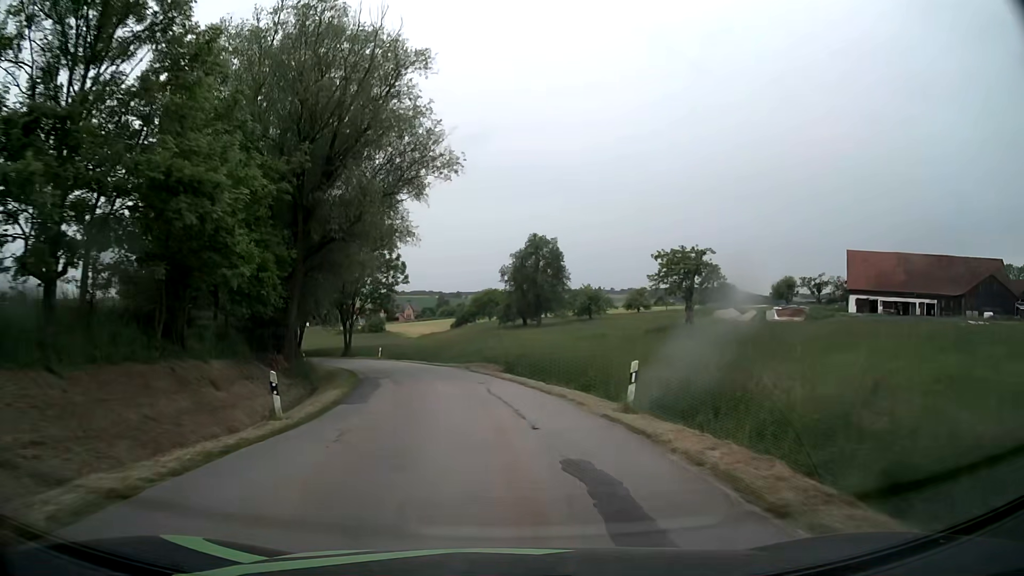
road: tertiary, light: Day
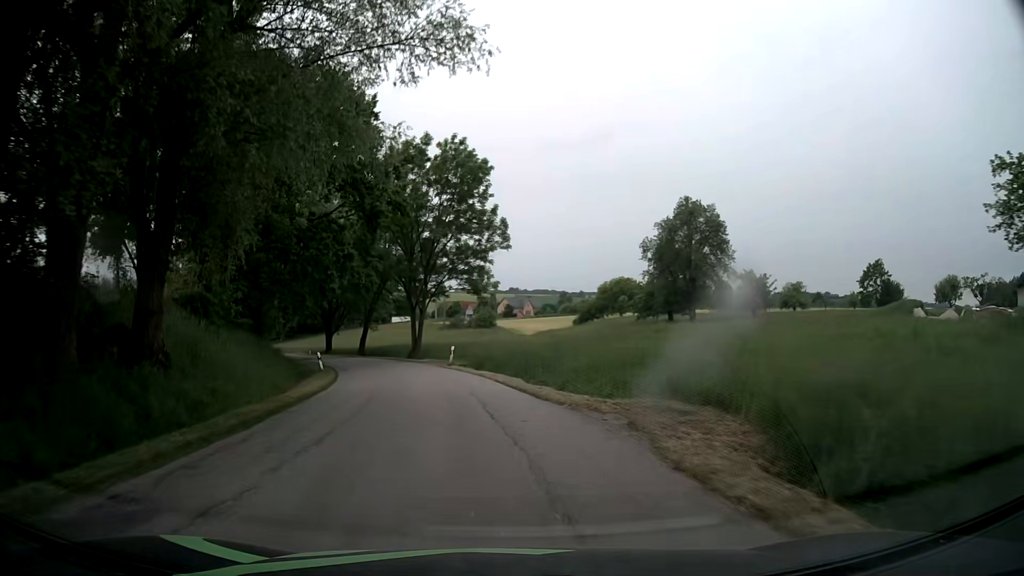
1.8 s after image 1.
(-1.8, +25.6) m; -10°
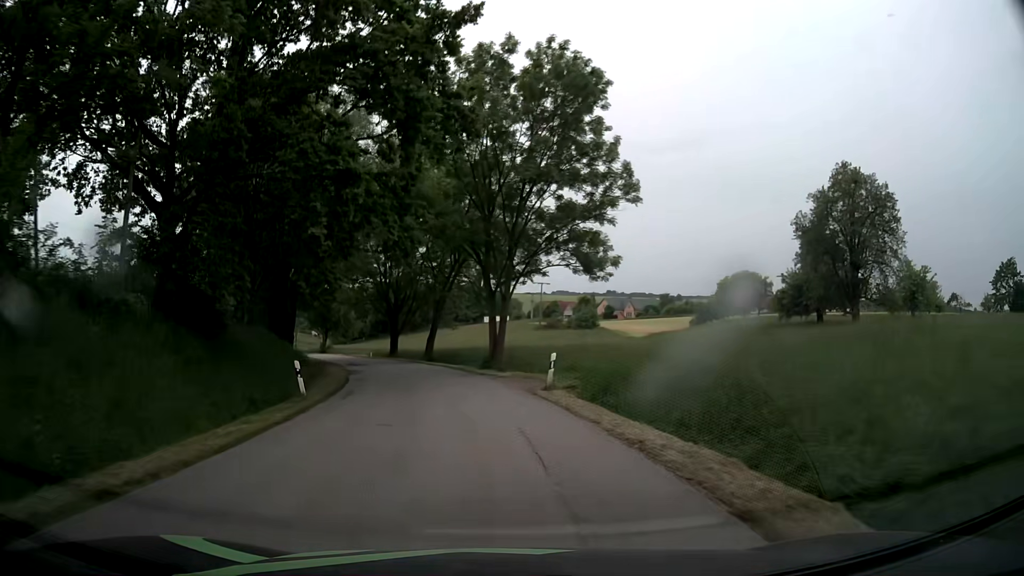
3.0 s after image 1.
(-1.4, +17.0) m; -9°
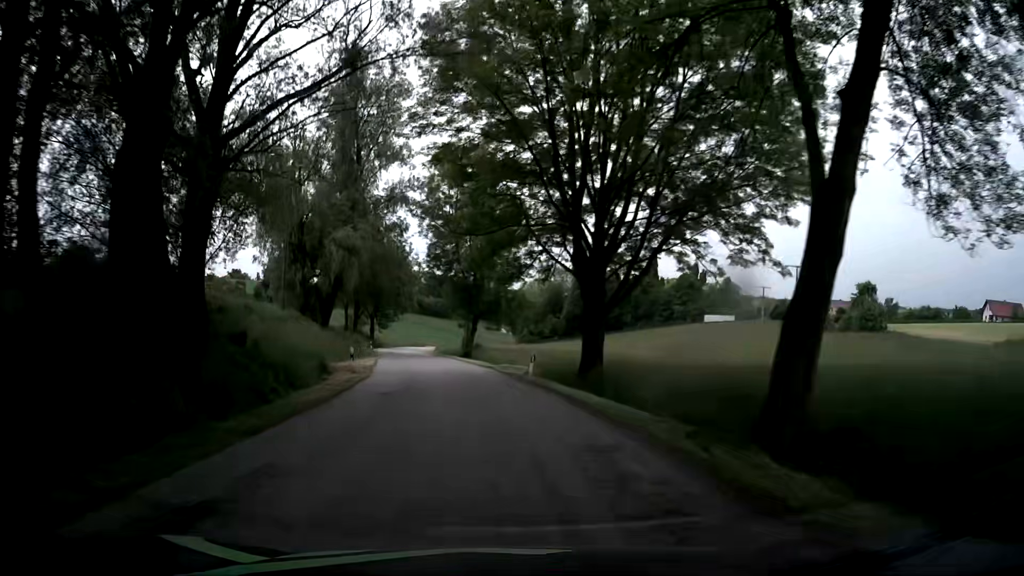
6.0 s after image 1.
(-6.3, +42.0) m; -17°
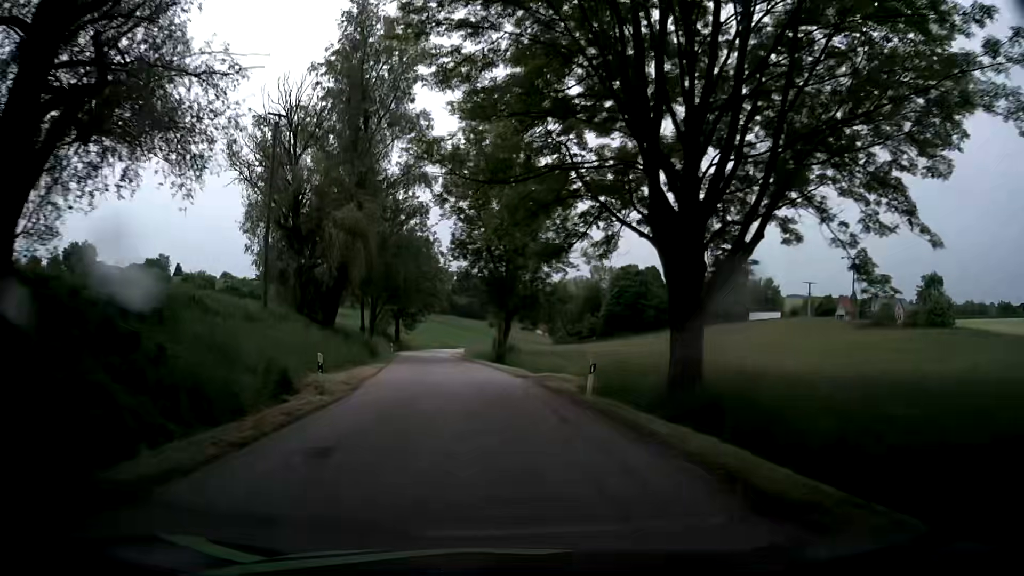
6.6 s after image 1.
(-0.2, +8.5) m; -2°
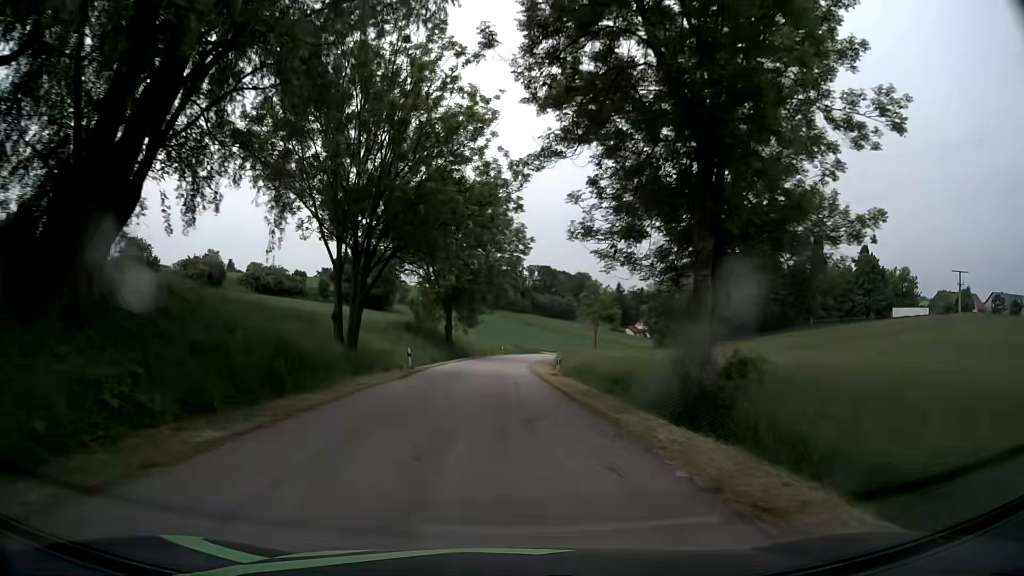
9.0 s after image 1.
(-2.7, +34.2) m; -7°
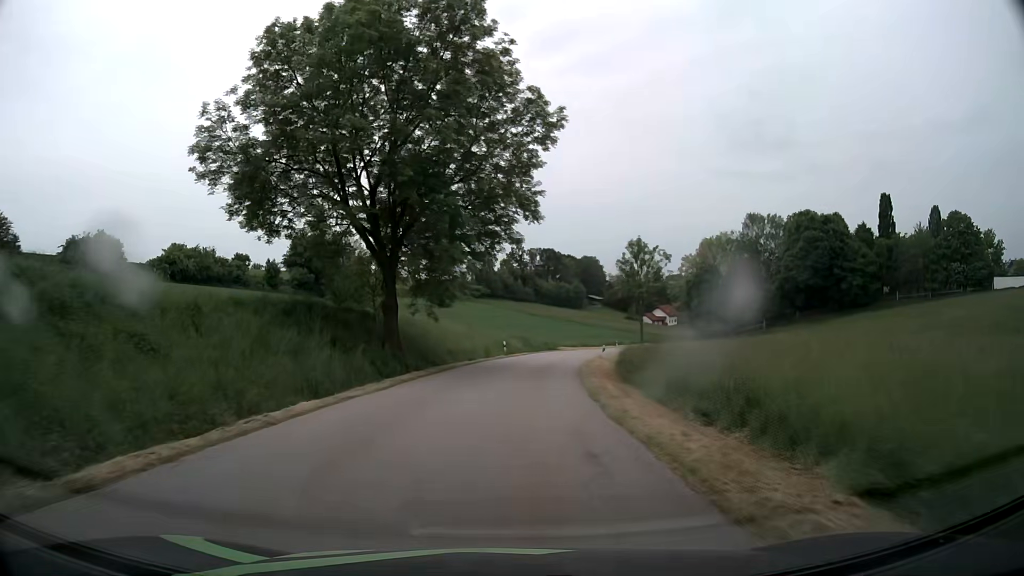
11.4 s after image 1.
(-0.2, +34.6) m; +1°
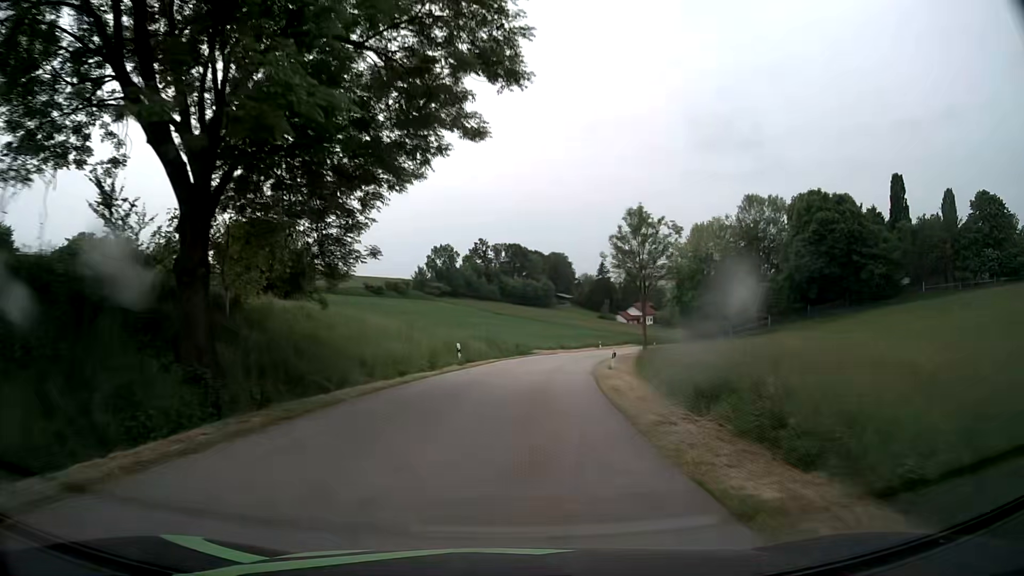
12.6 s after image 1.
(+0.2, +17.5) m; +2°
(0, +10) (+1, +20) (+2, +30) (+3, +40) (+5, +50) (+8, +59) (+10, +69) (+13, +79) (+16, +88) (+20, +97) m
